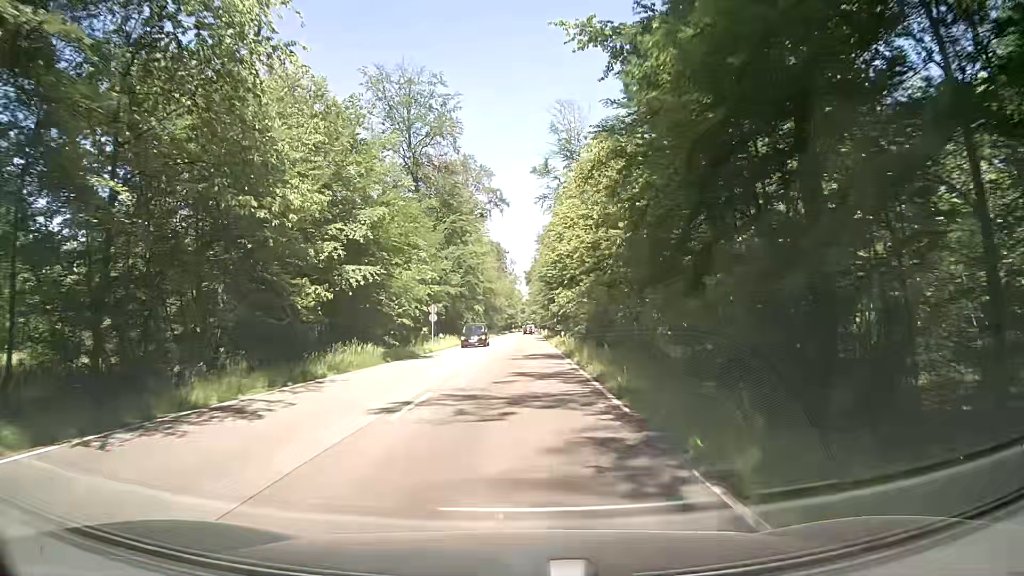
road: secondary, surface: asphalt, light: Day
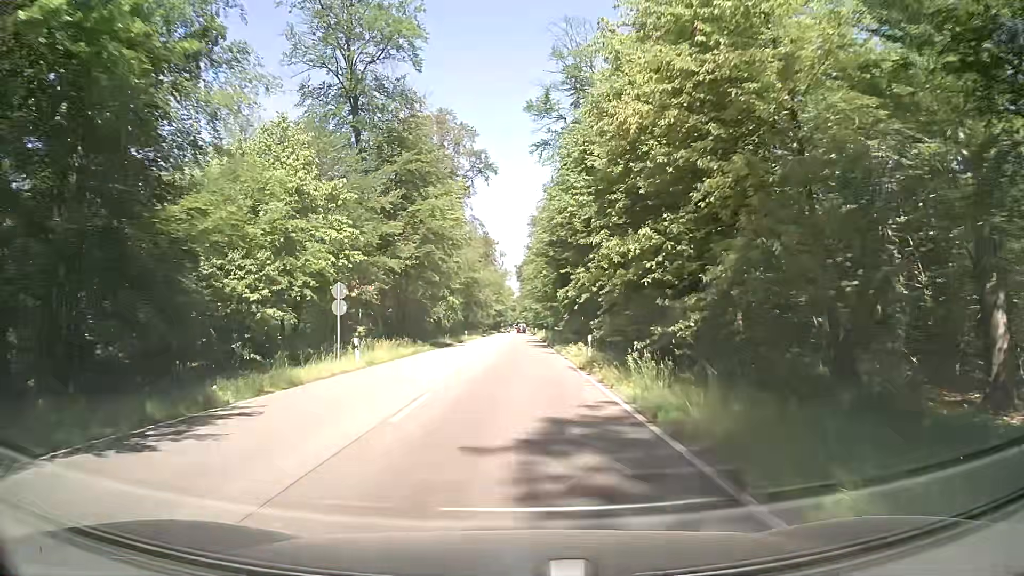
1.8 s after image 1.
(+0.4, +24.3) m; +2°
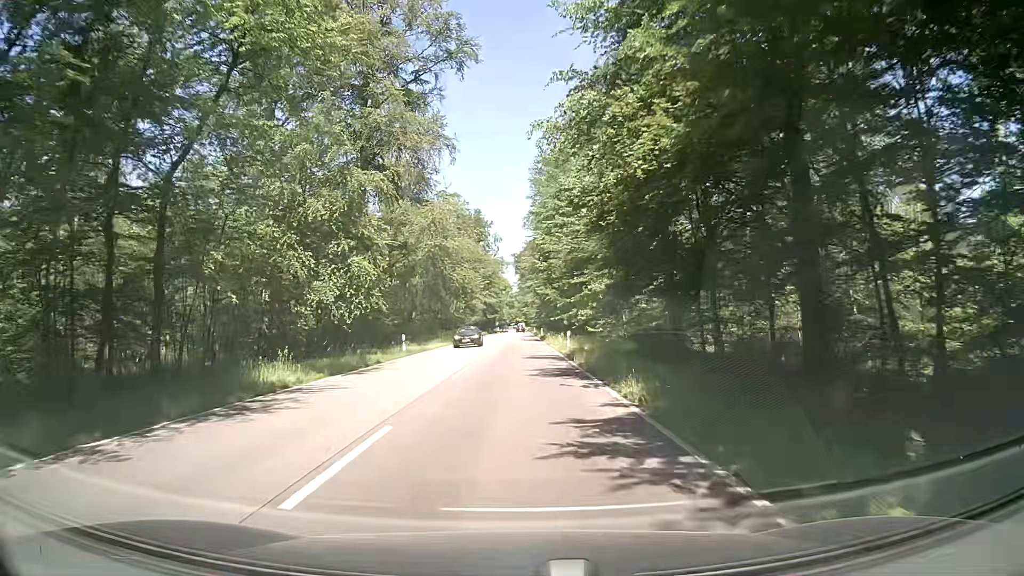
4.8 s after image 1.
(-0.3, +40.5) m; 0°
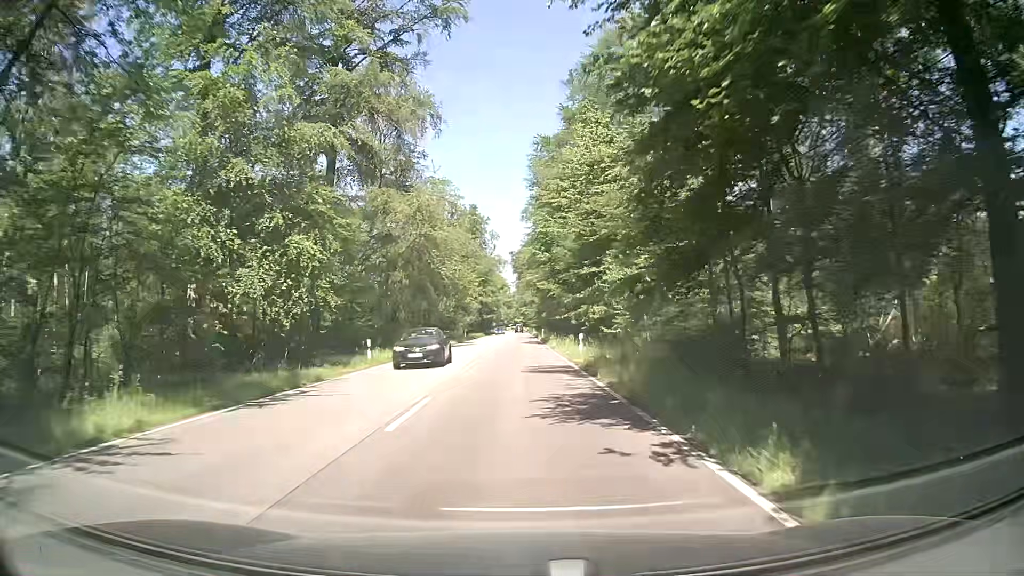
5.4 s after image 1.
(0.0, +8.1) m; 0°
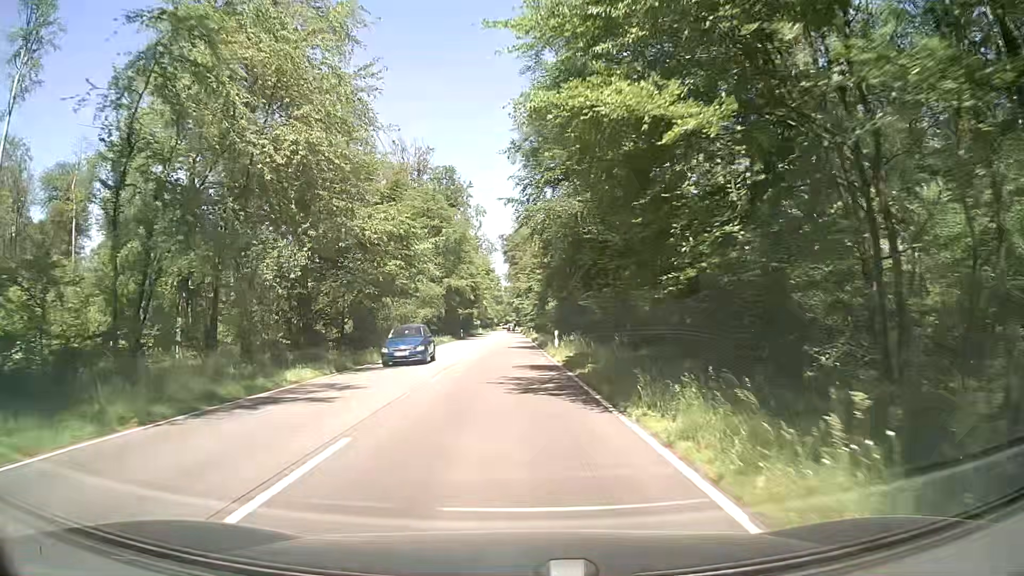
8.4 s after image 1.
(+0.1, +40.6) m; +1°
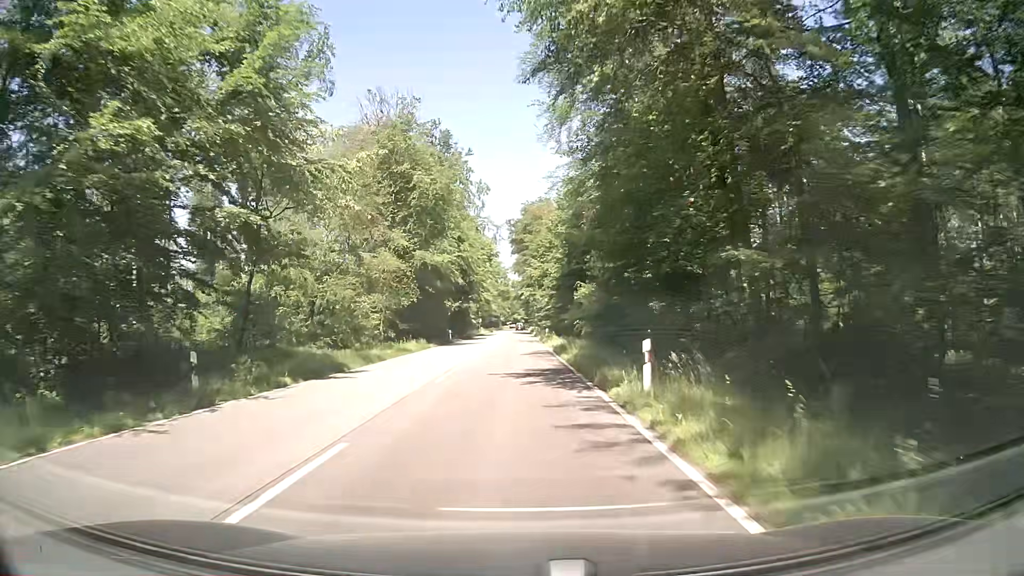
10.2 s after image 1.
(-0.3, +24.2) m; -1°
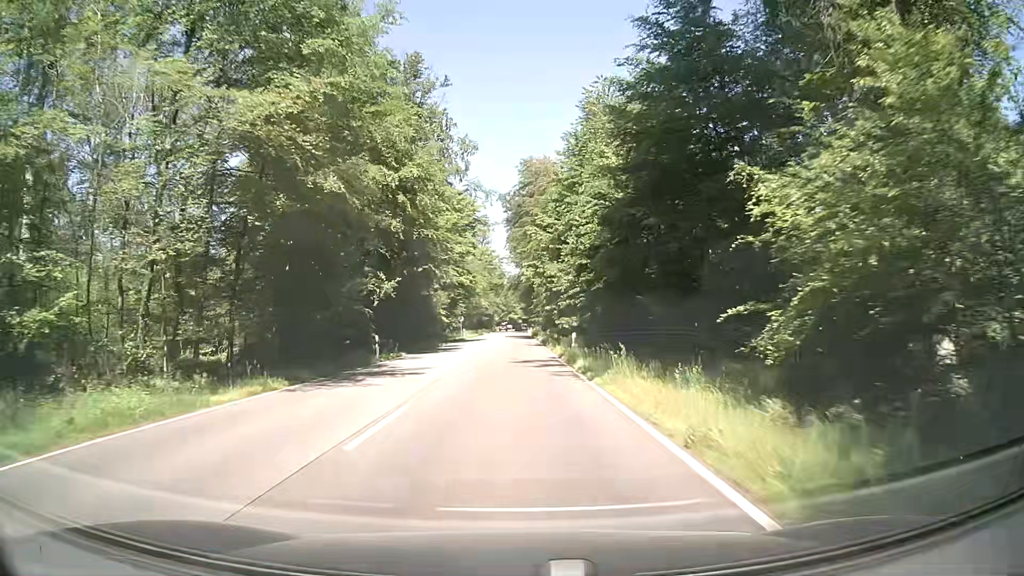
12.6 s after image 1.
(-0.2, +32.2) m; 0°
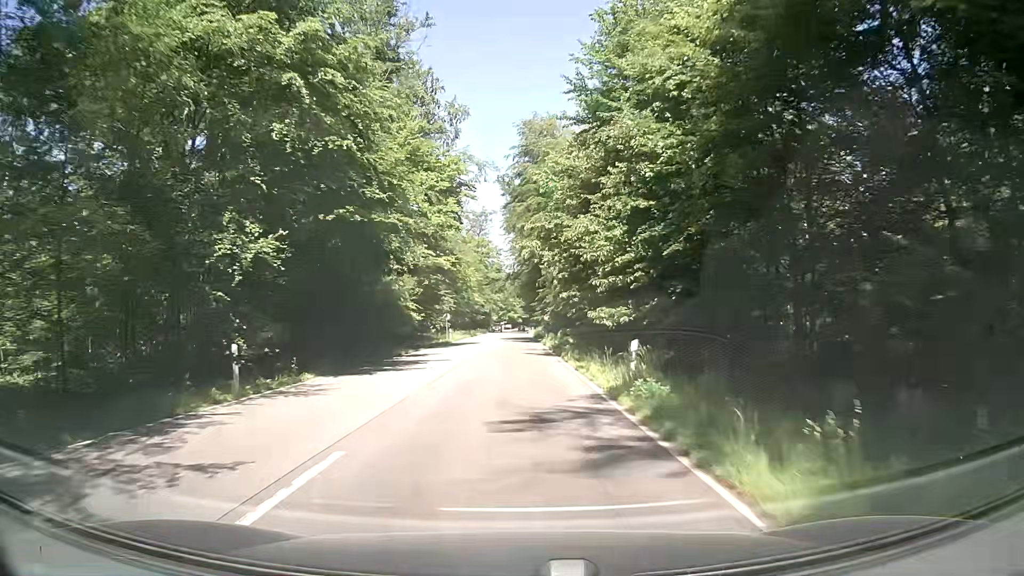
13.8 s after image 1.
(+0.1, +16.1) m; 0°
(0, +10) (0, +20) (0, +30) (0, +40) (0, +50) (0, +60) (0, +70) (0, +80) (0, +90) (0, +100) m
